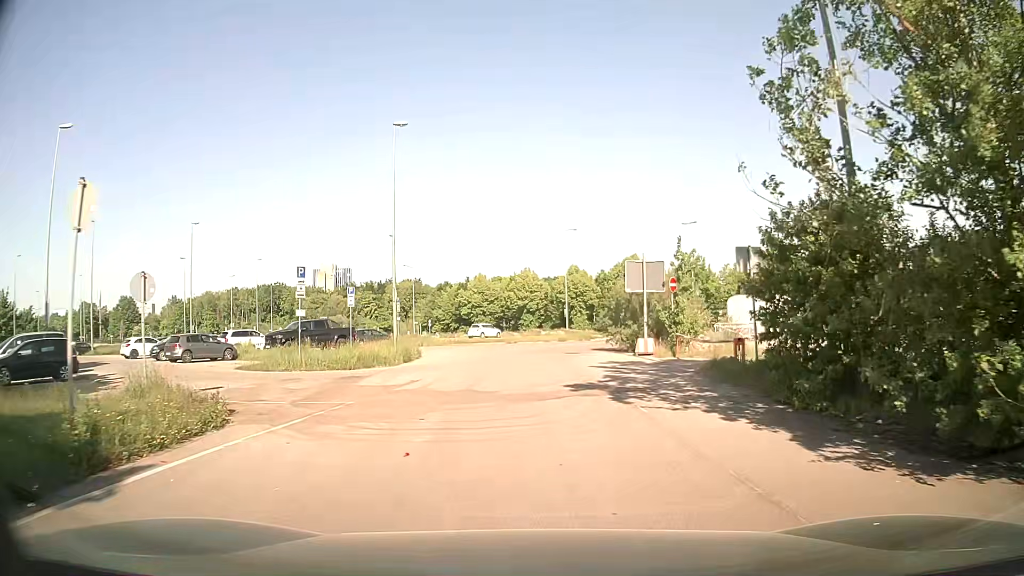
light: Day
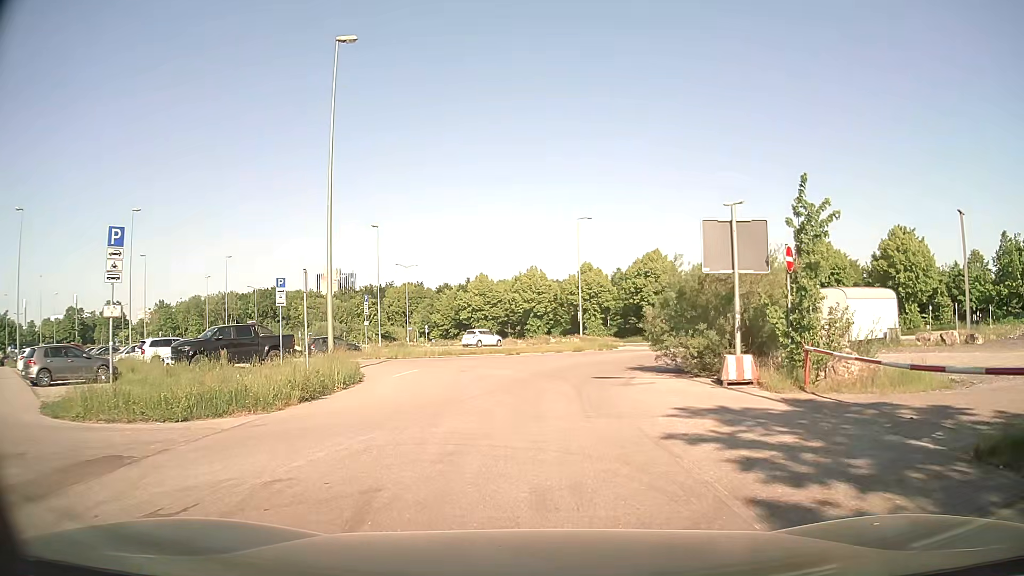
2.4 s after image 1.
(-0.2, +11.9) m; -1°
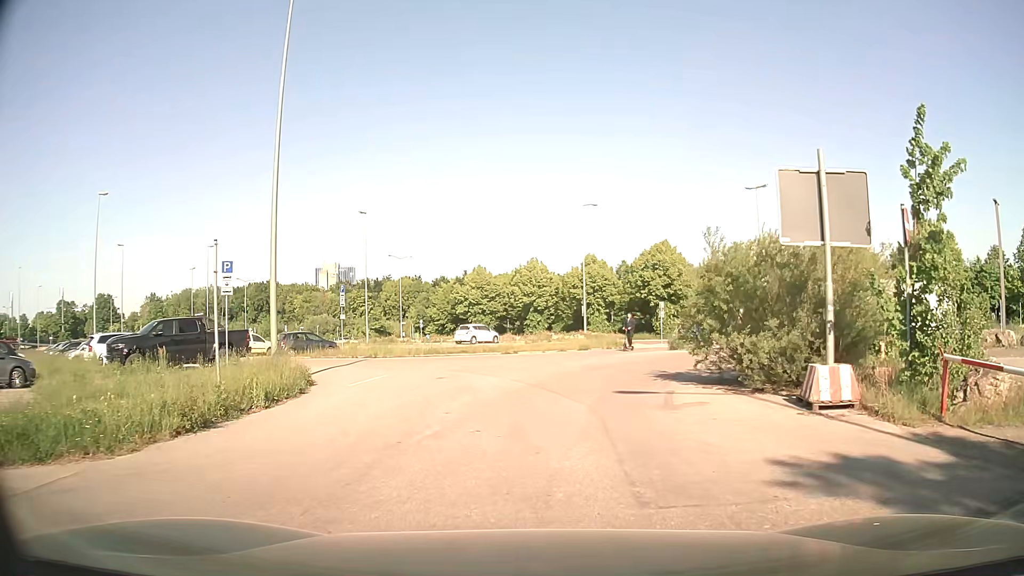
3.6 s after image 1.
(0.0, +5.1) m; 0°
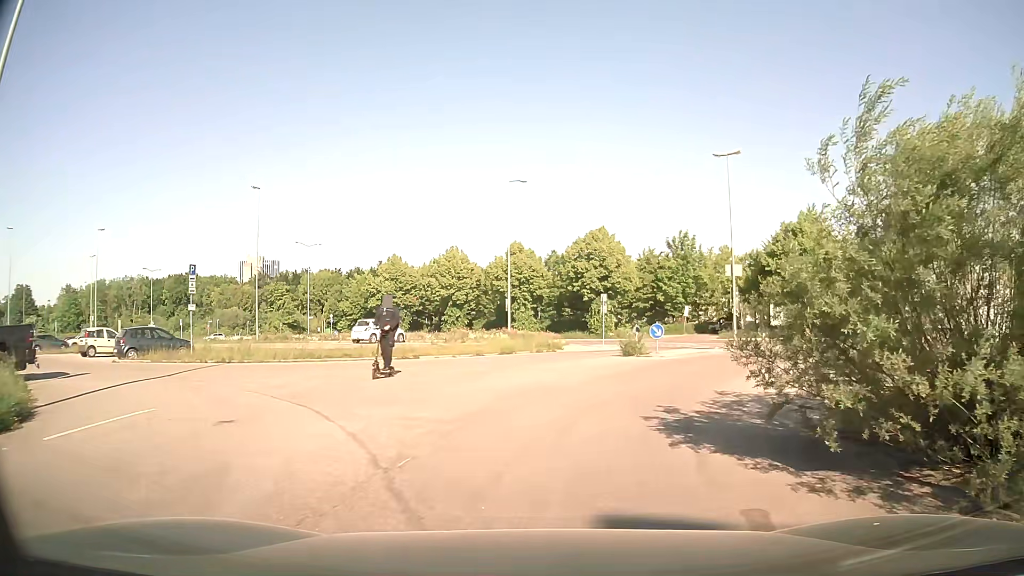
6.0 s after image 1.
(+0.3, +9.1) m; +5°
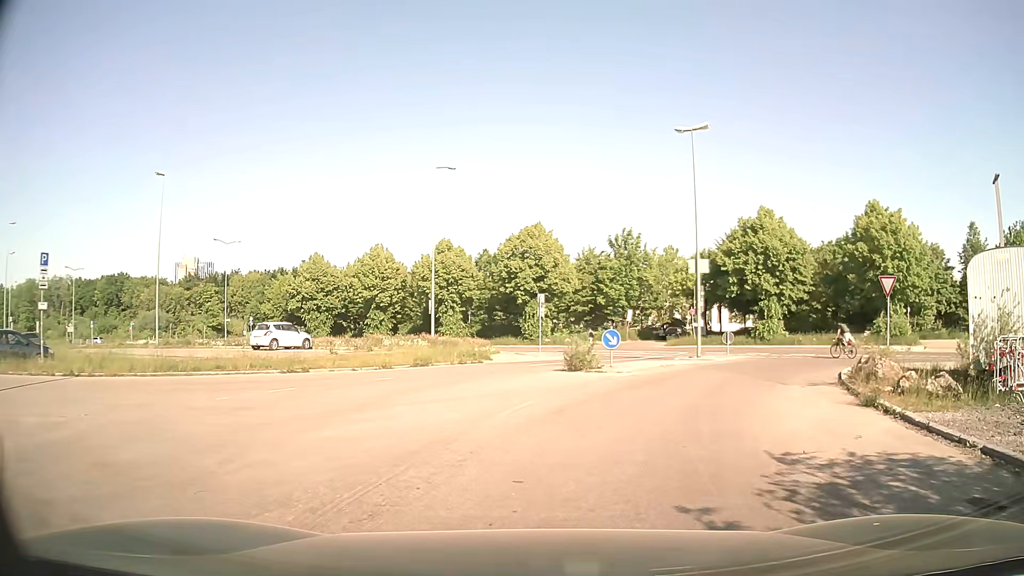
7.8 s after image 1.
(+0.3, +5.9) m; +7°
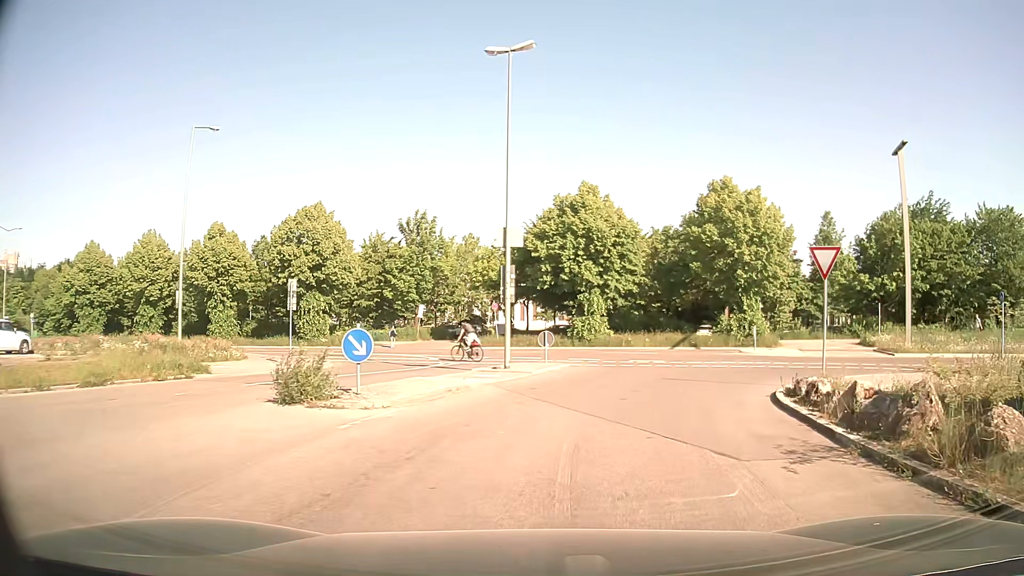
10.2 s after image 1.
(+1.3, +9.3) m; +17°
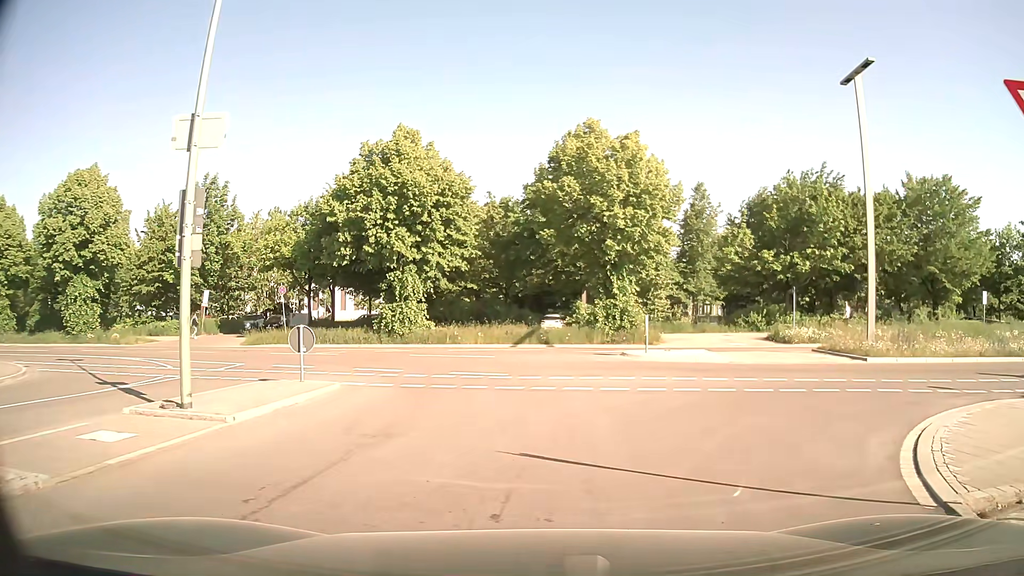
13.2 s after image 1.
(+1.3, +10.9) m; +14°
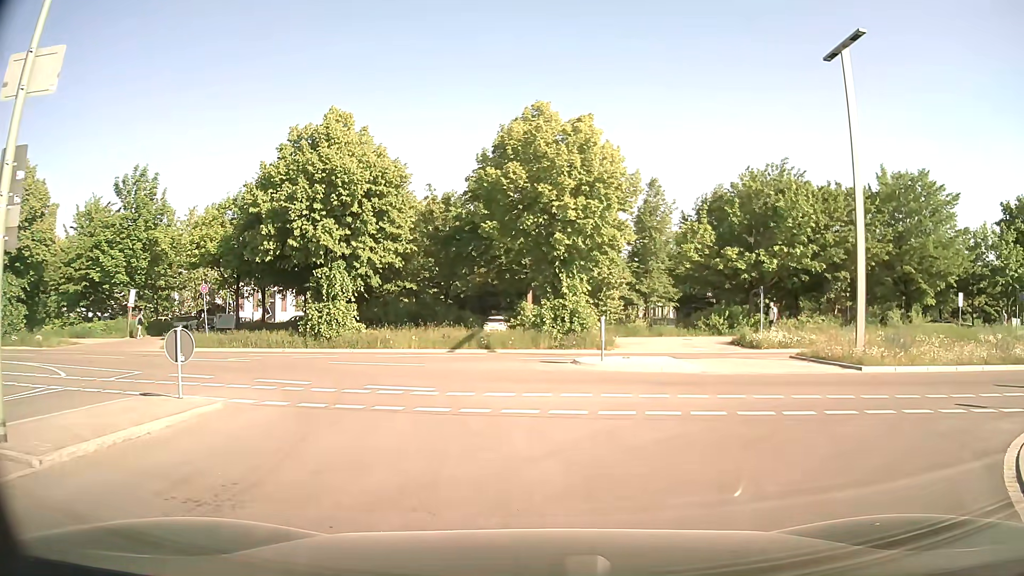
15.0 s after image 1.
(+0.1, +3.0) m; +2°
(+4, +9) (+13, +13) (+23, +14) (+33, +15) (+43, +15) (+53, +16) (+62, +17) (+72, +19) (+82, +20) (+92, +22) m
